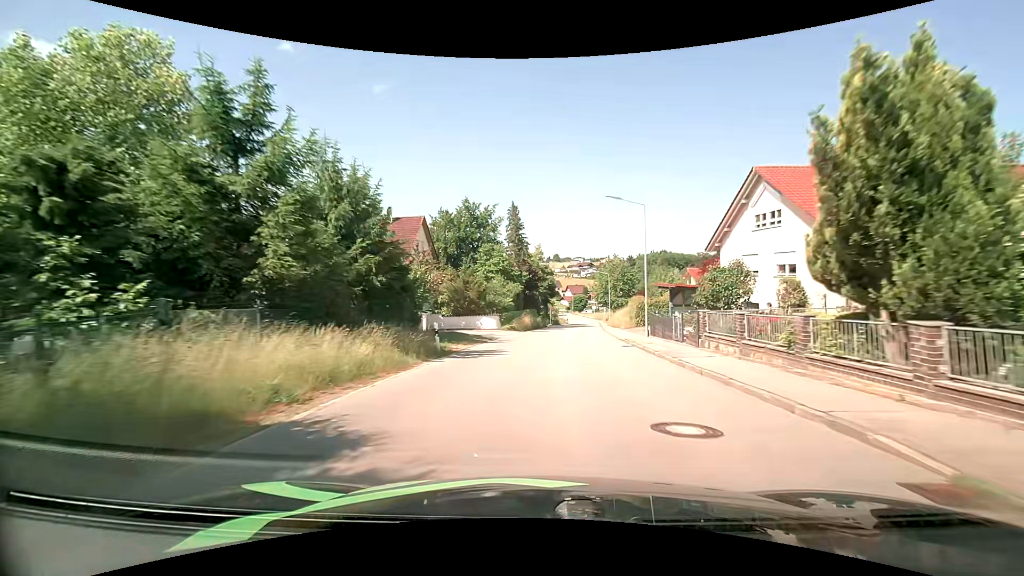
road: tertiary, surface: asphalt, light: Day
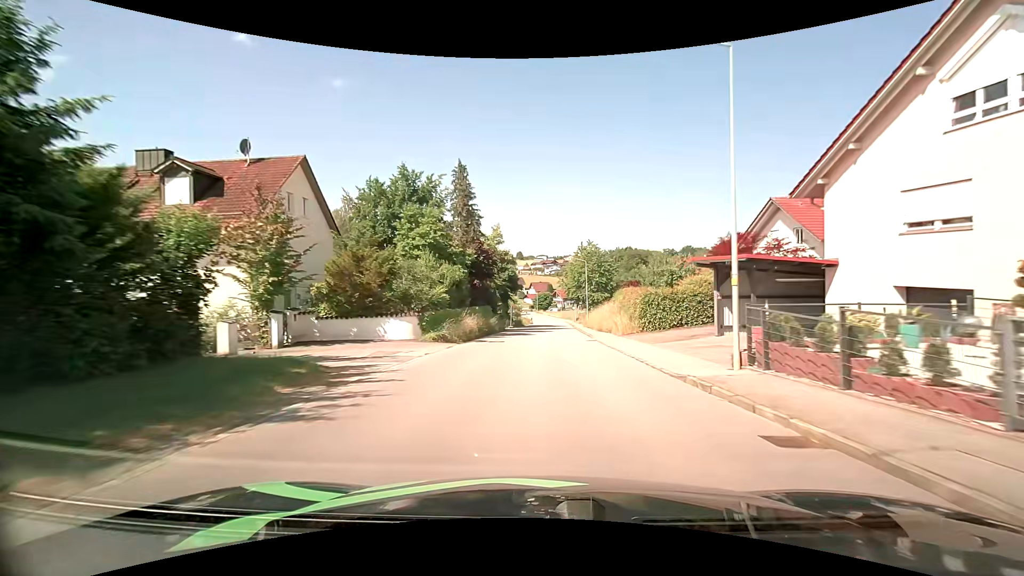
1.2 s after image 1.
(+0.7, +16.7) m; +5°
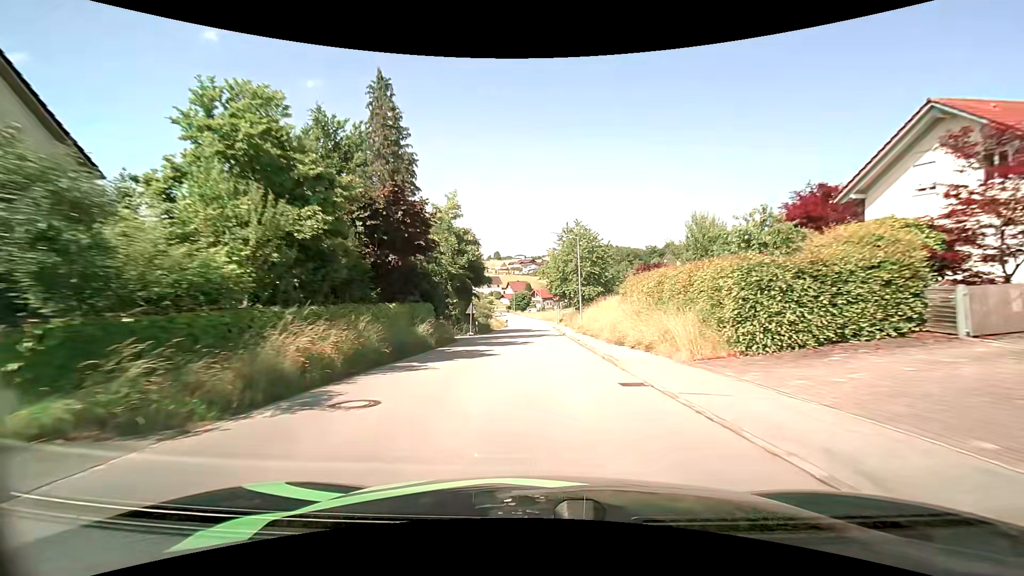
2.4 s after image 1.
(+0.5, +17.1) m; +3°
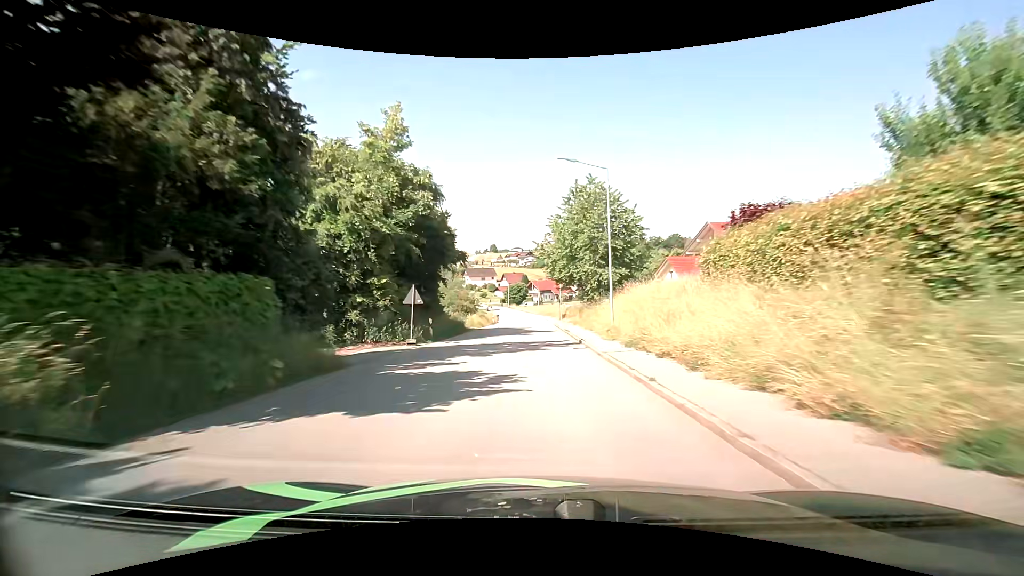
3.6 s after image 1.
(+0.1, +17.1) m; +1°
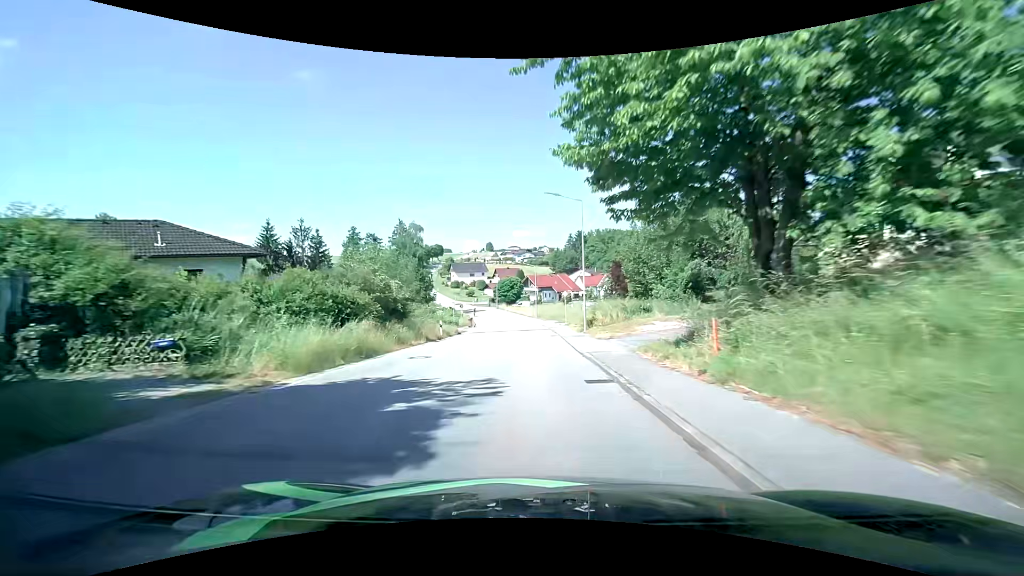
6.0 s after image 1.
(-0.1, +34.0) m; 0°
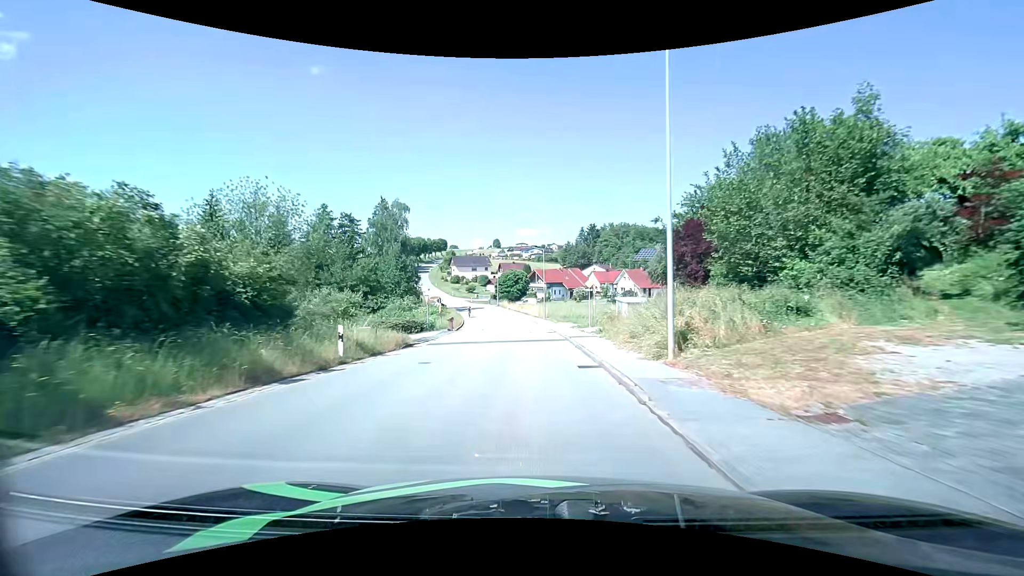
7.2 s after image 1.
(-0.1, +16.9) m; -1°
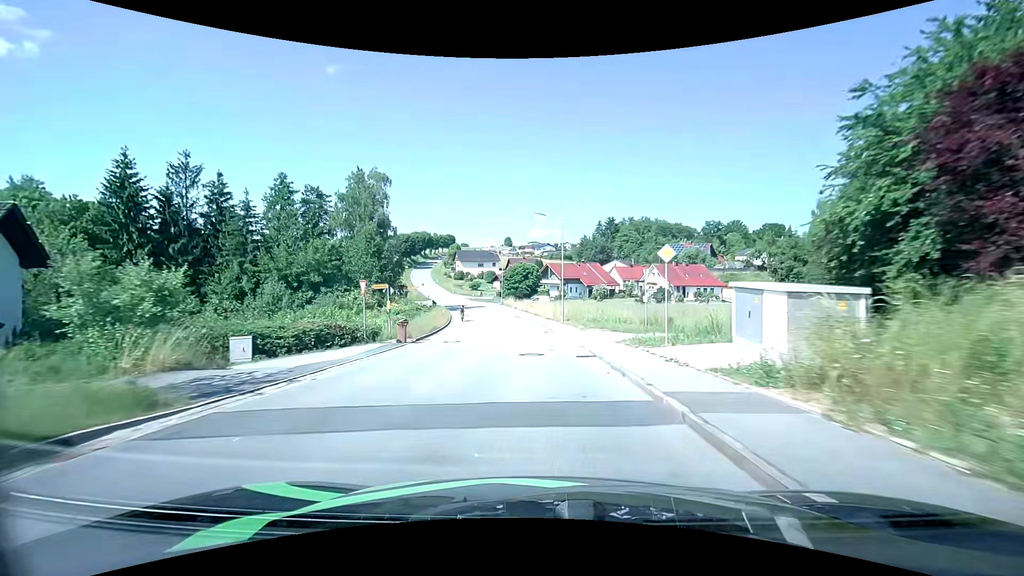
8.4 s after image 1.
(-0.2, +17.0) m; -1°
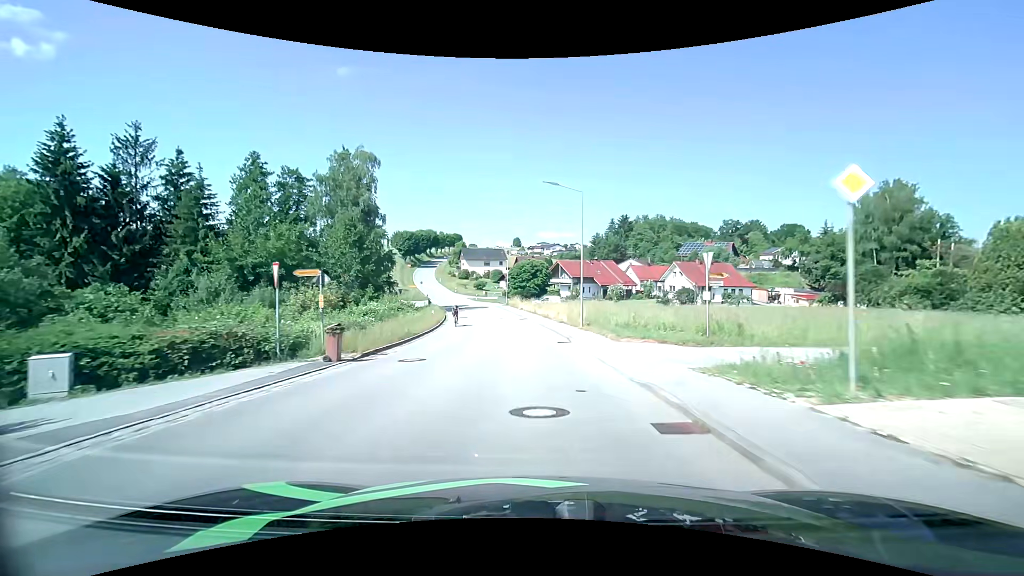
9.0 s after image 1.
(-0.1, +8.6) m; -1°
(0, +10) (0, +20) (-1, +30) (-2, +40) (-4, +50) (-6, +60) (-8, +69) (-10, +79) (-13, +89) (-16, +98) m
